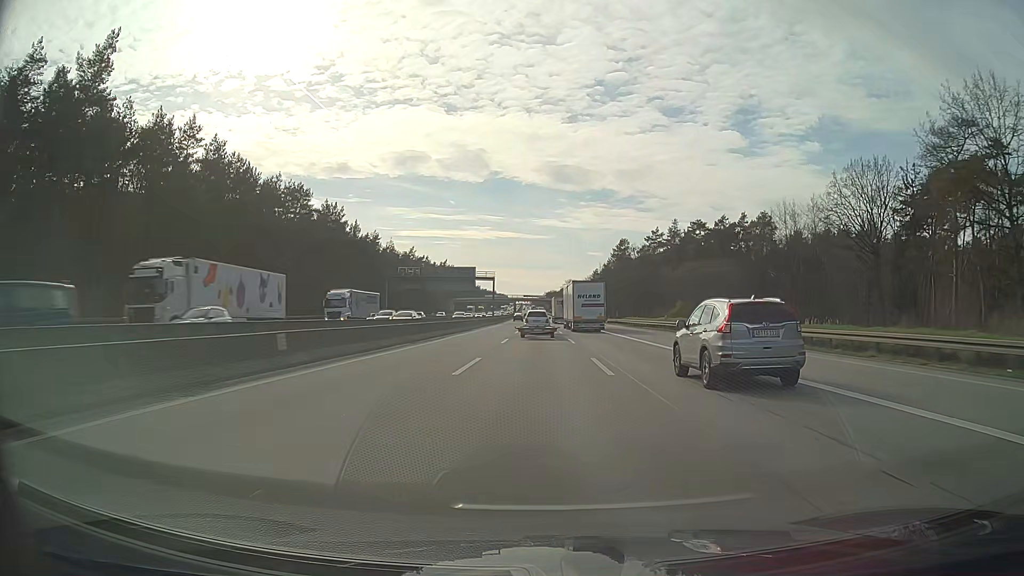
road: motorway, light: Day
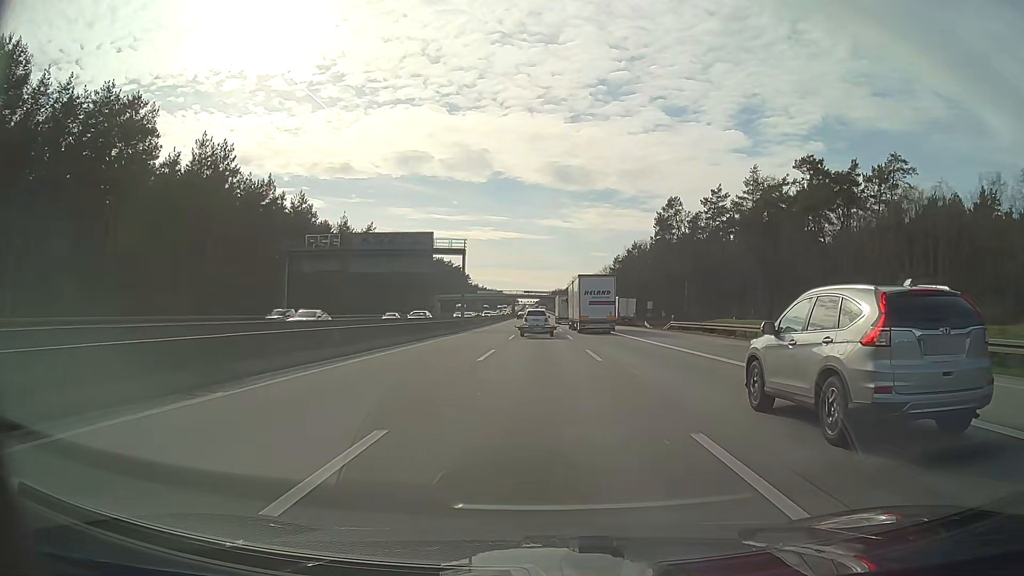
(-0.1, +49.9) m; 0°
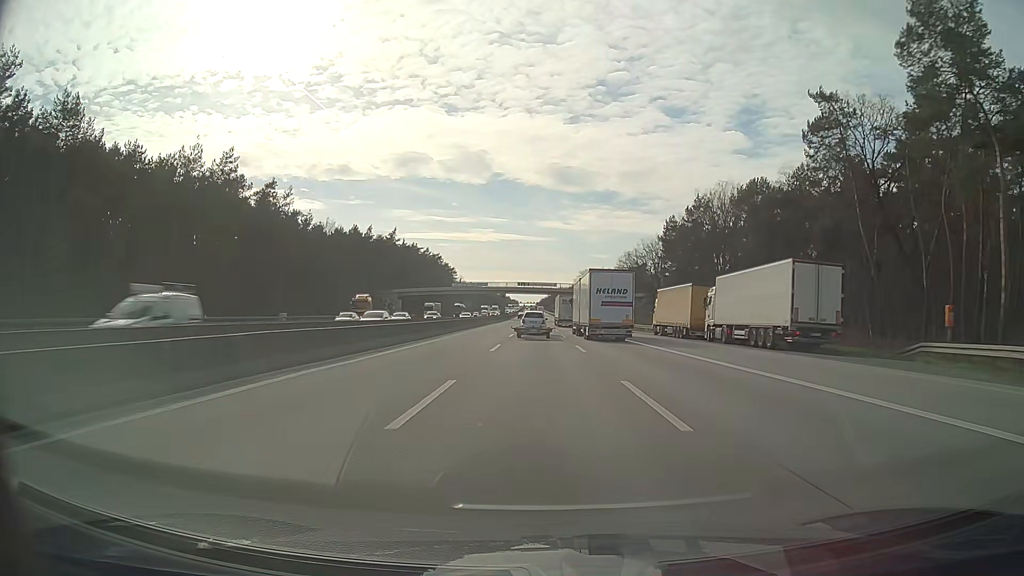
(-0.2, +66.1) m; 0°
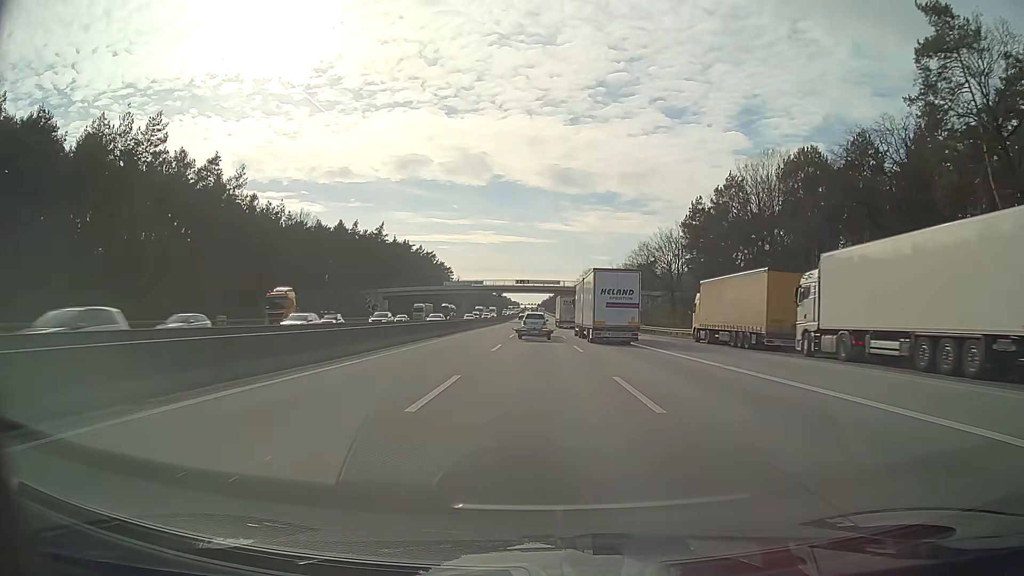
(-0.1, +16.4) m; 0°
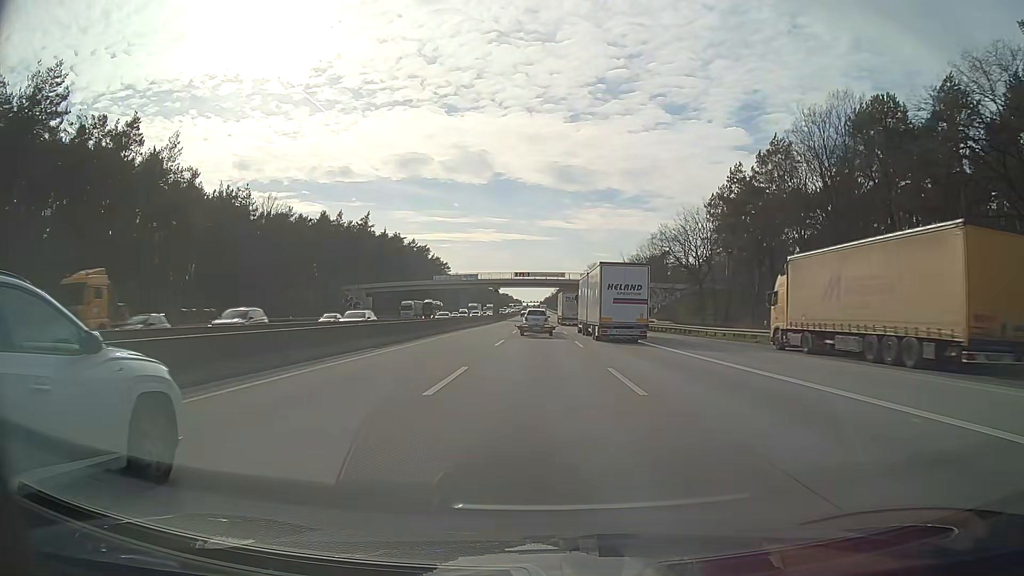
(-0.1, +16.4) m; 0°
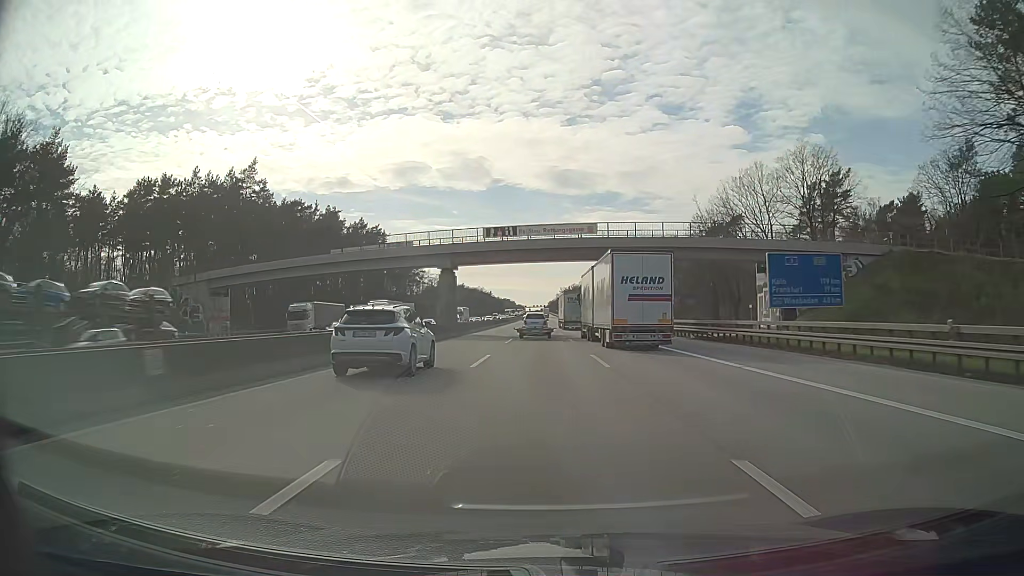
(-0.3, +65.3) m; 0°
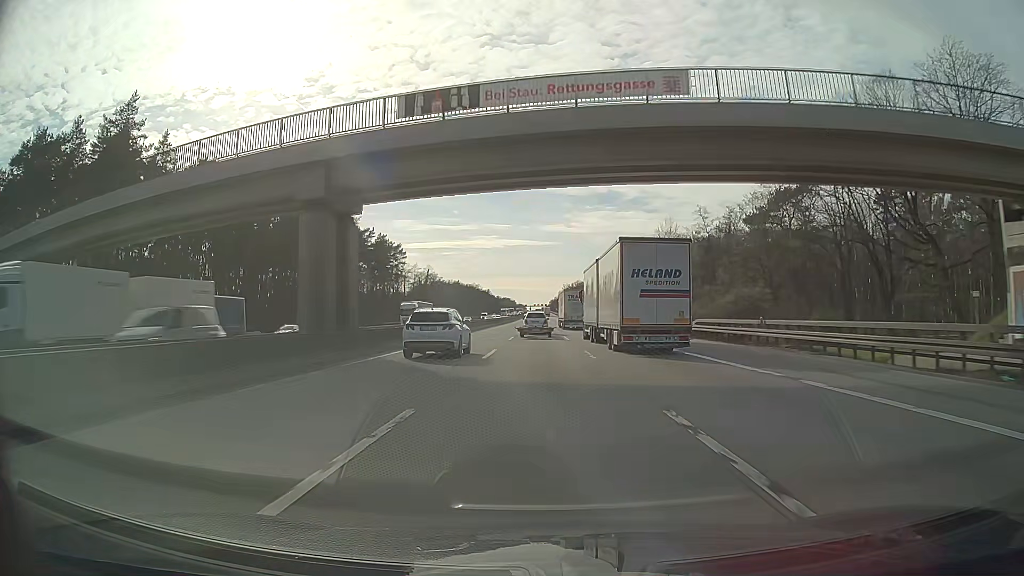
(-0.1, +32.6) m; 0°
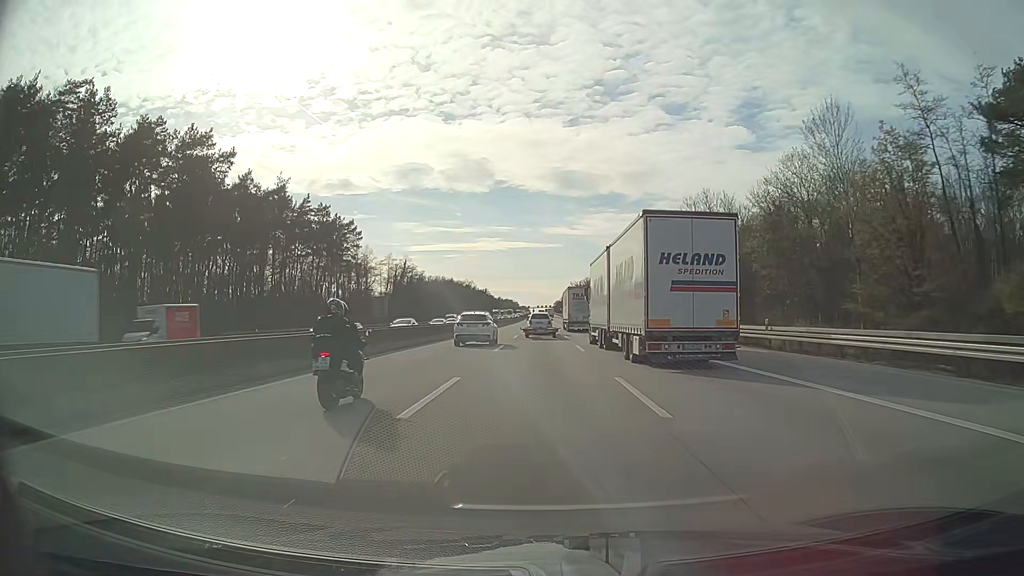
(-0.3, +49.1) m; 0°
(0, +10) (0, +20) (0, +30) (0, +40) (0, +50) (0, +60) (0, +70) (0, +80) (0, +90) (0, +100) m
